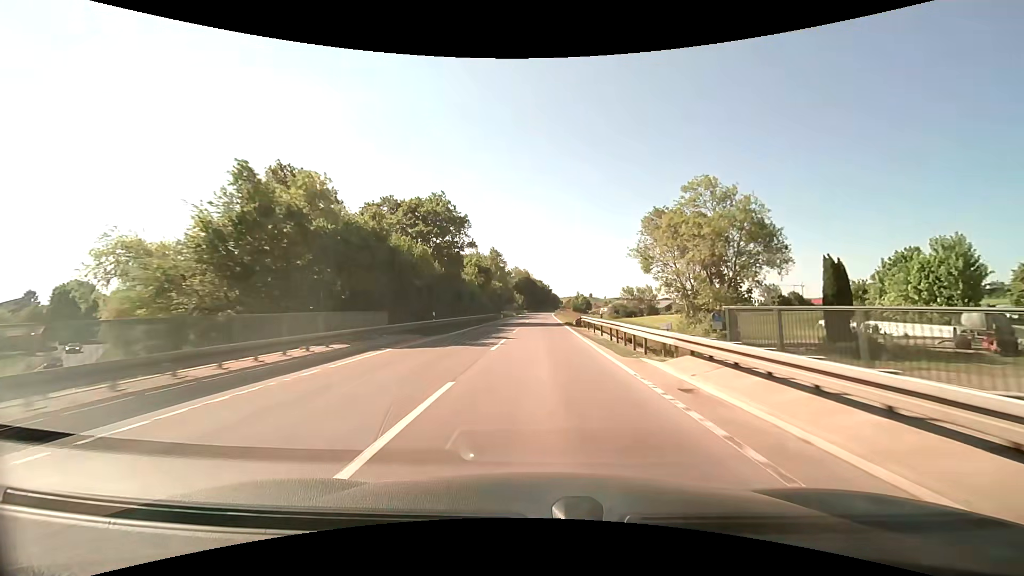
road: primary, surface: asphalt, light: Day
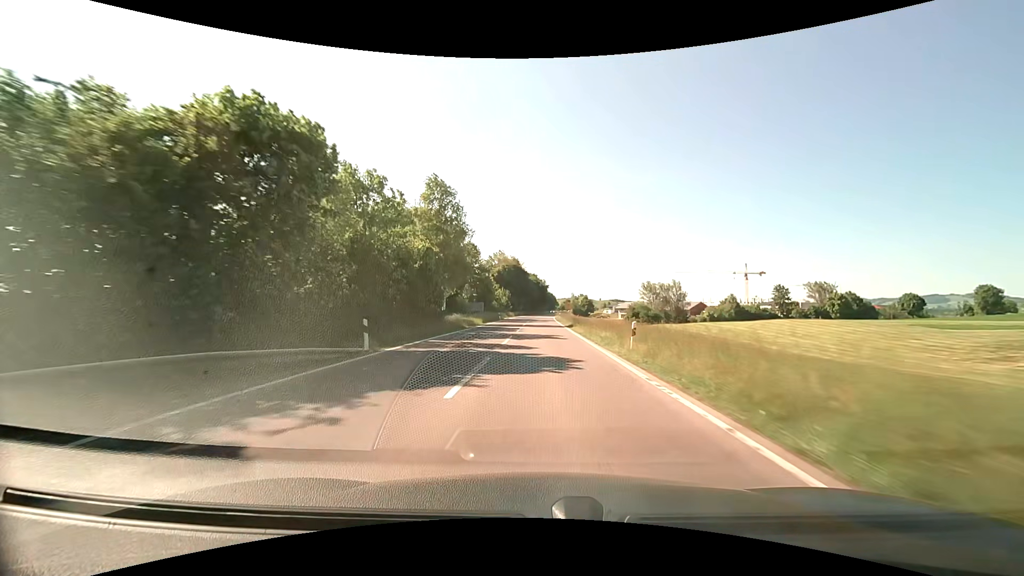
(+0.3, +57.6) m; +1°
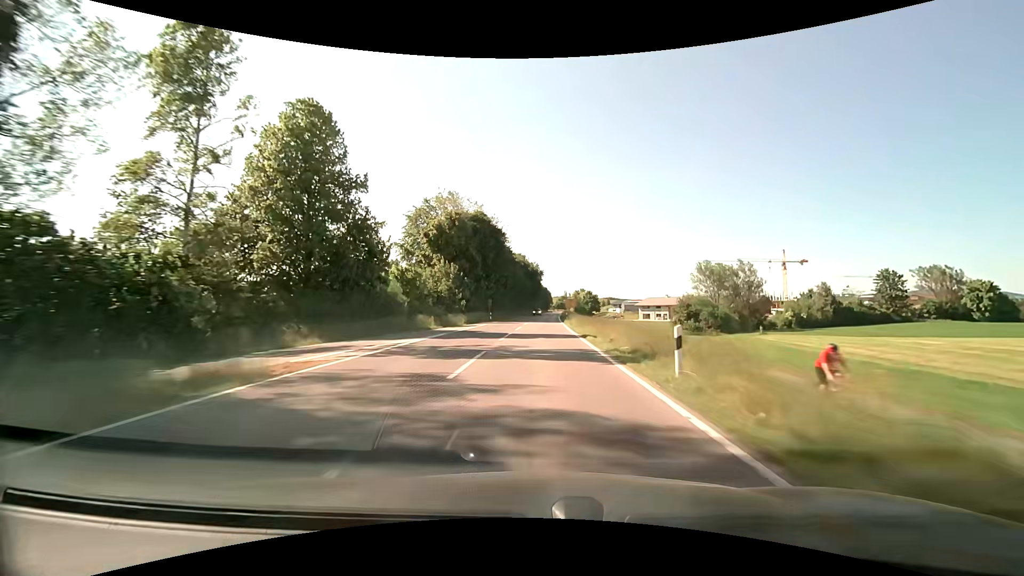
(+0.7, +70.5) m; +1°
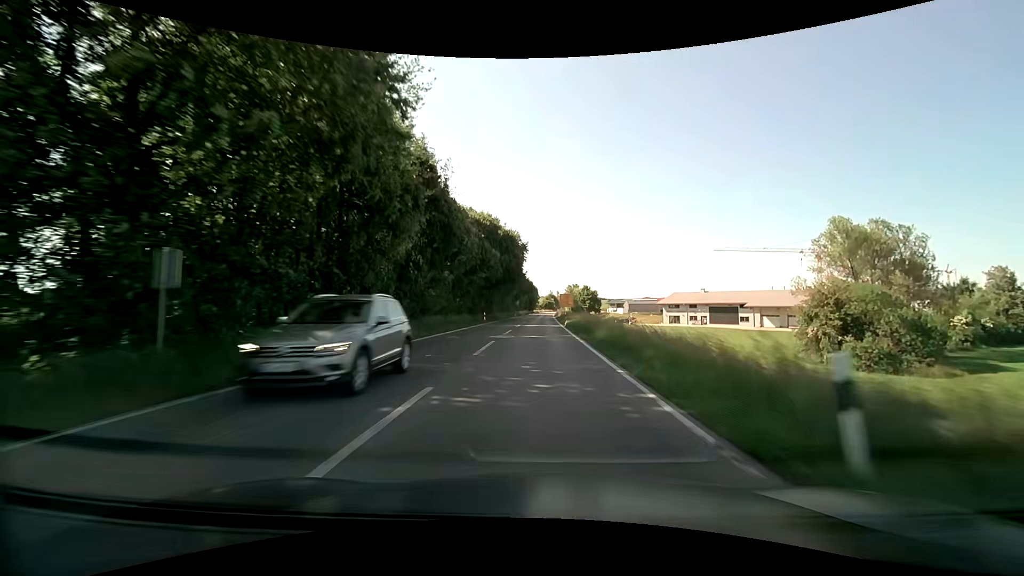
(+0.6, +55.2) m; +2°
